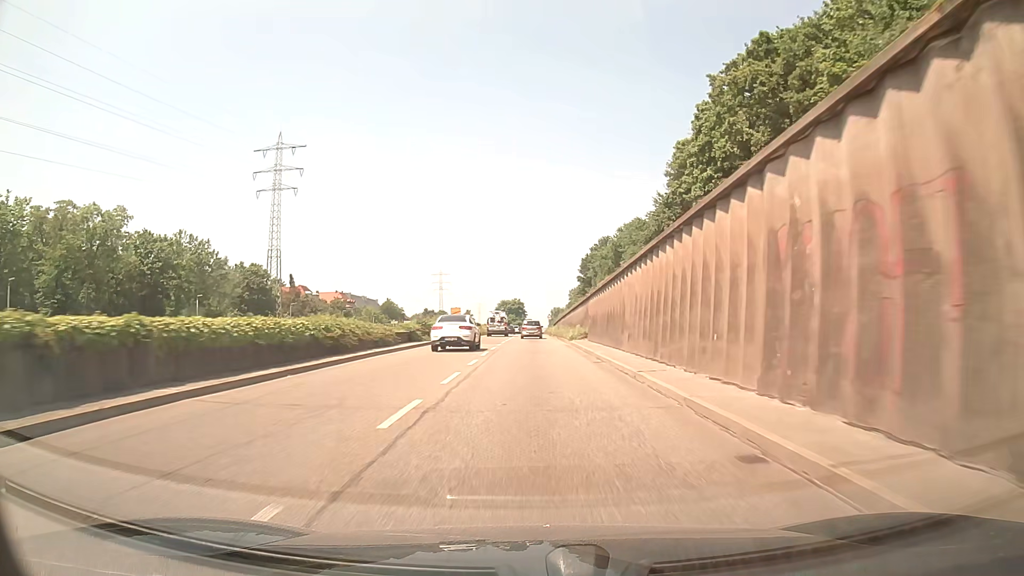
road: trunk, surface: asphalt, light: Day
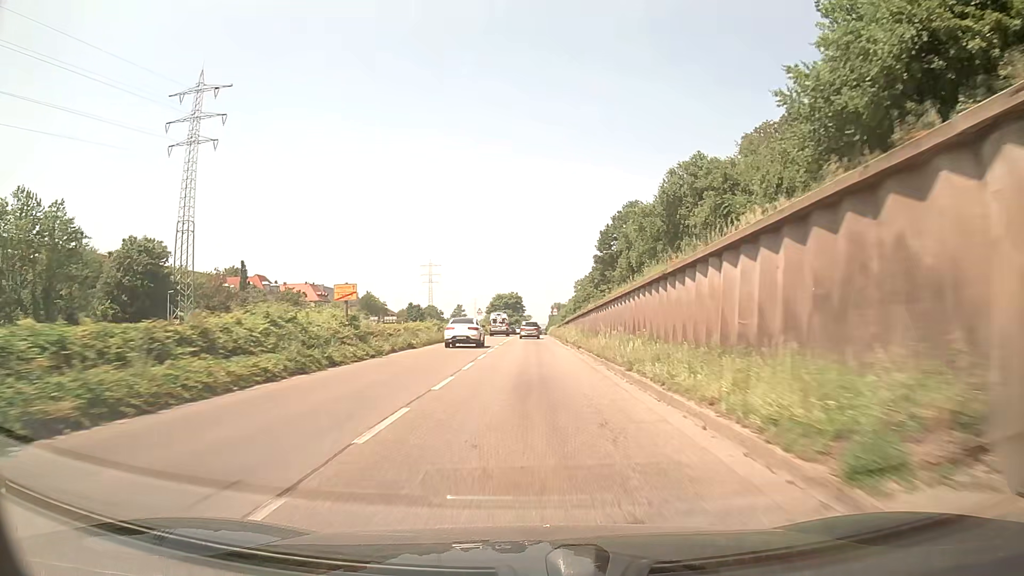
(+0.1, +36.1) m; 0°
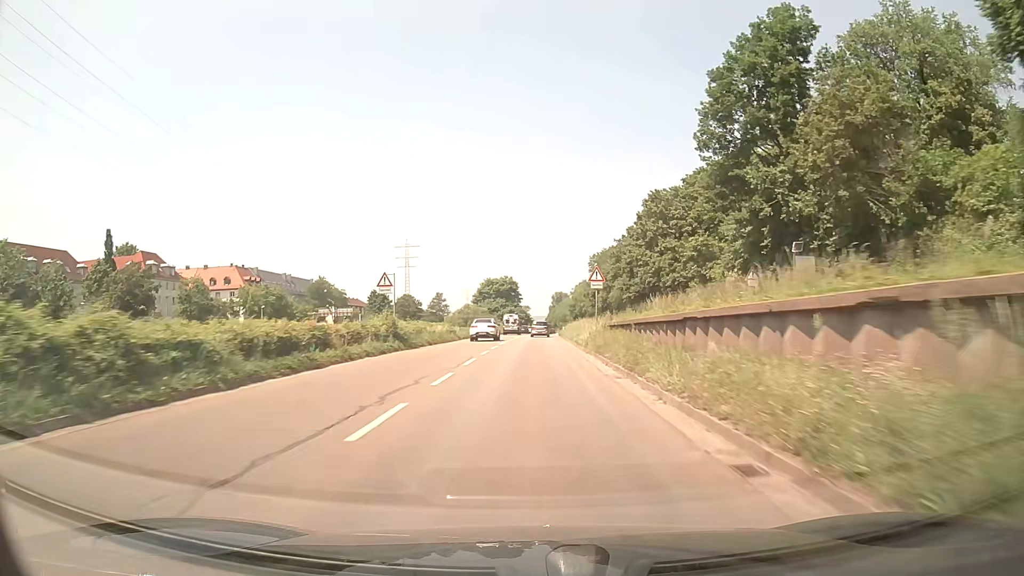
(0.0, +59.9) m; 0°
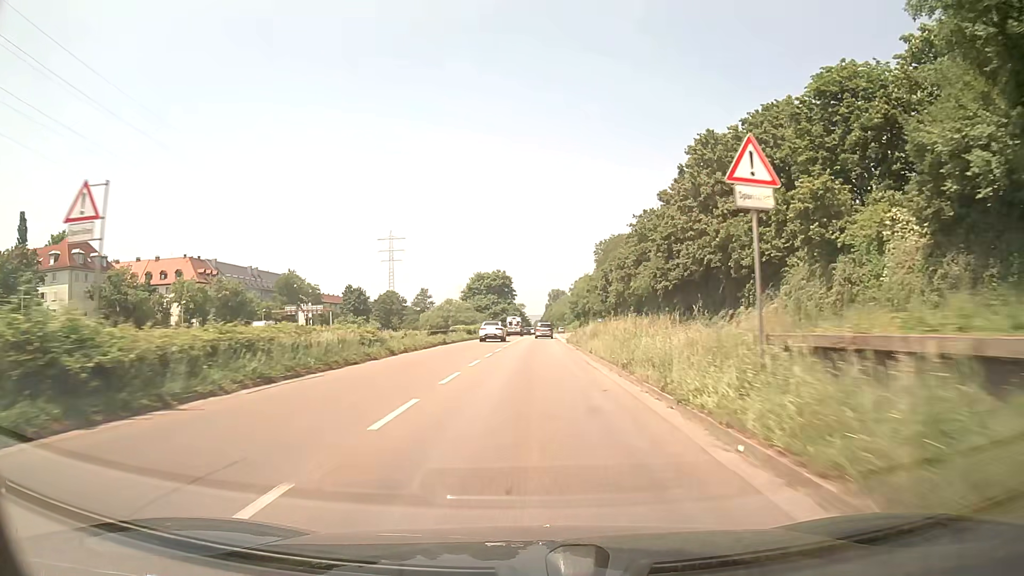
(+0.1, +23.9) m; 0°
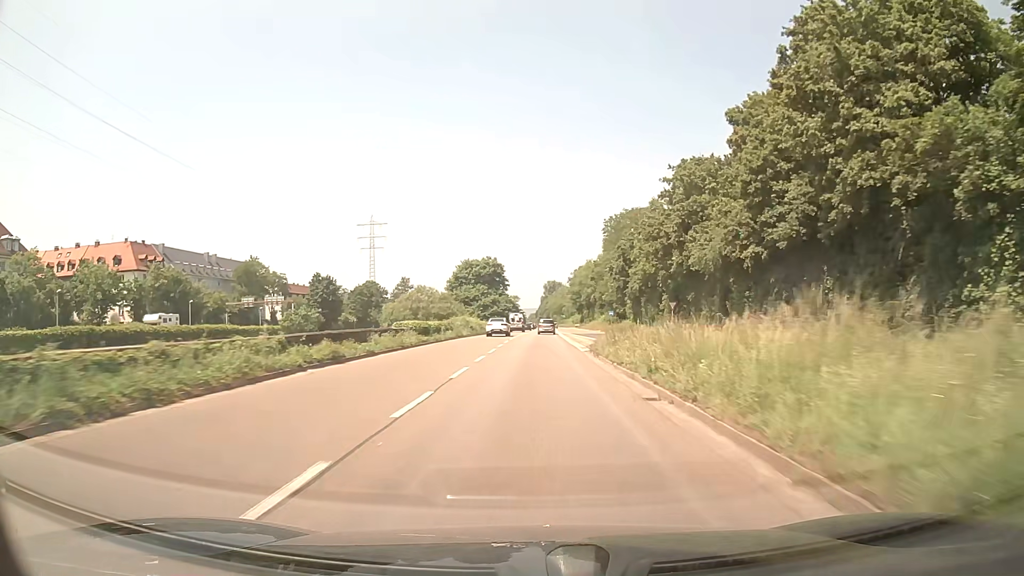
(+0.1, +23.9) m; +1°
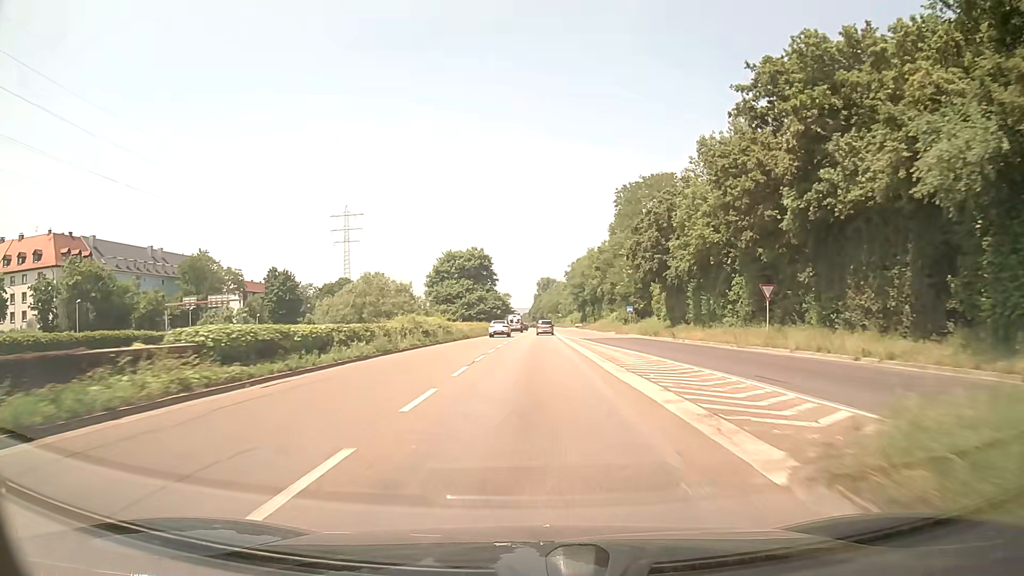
(+0.1, +24.0) m; 0°
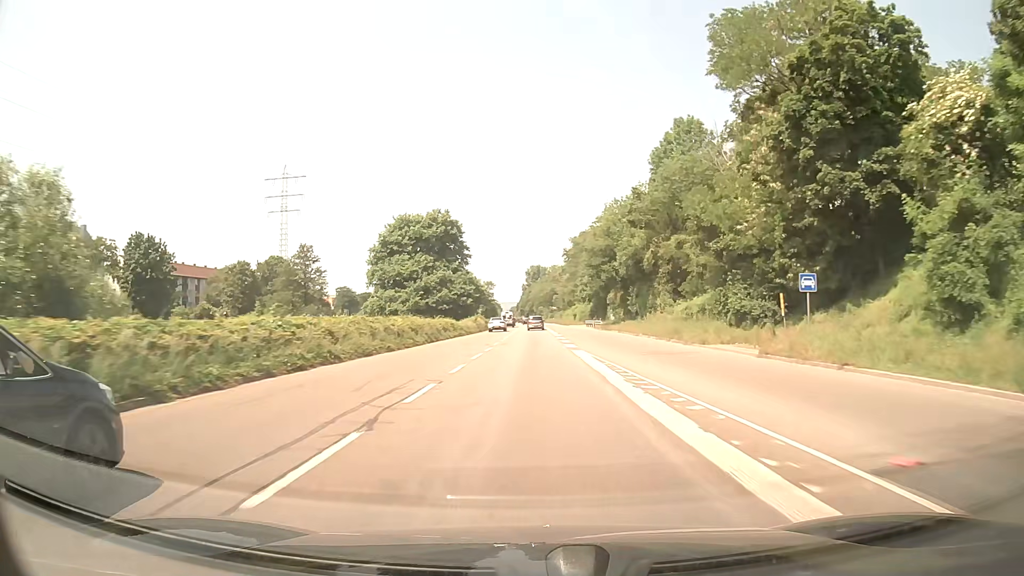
(+0.6, +48.5) m; +1°
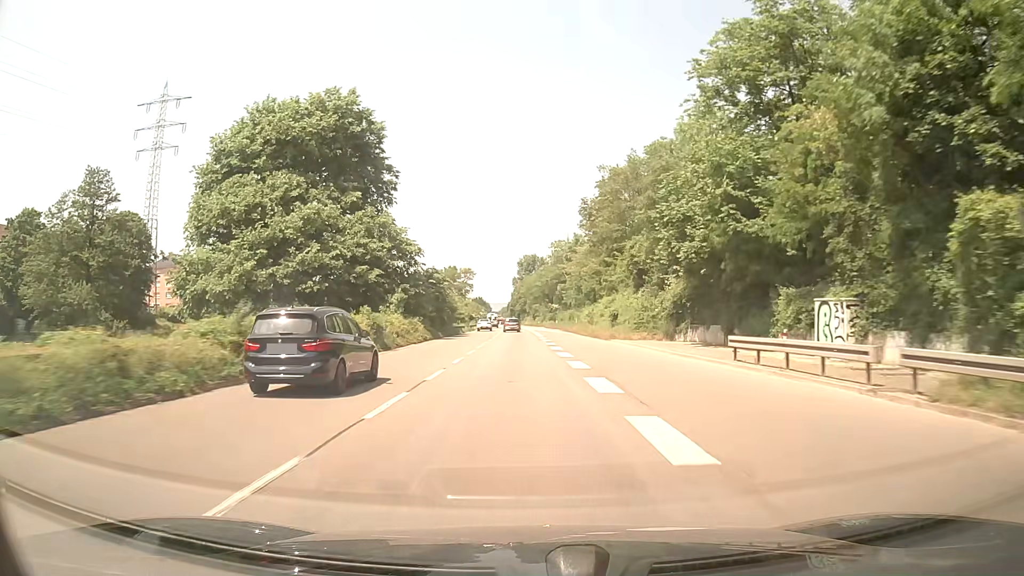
(+0.4, +61.9) m; +1°
(0, +10) (0, +20) (0, +30) (0, +40) (0, +50) (-1, +60) (-1, +70) (-1, +80) (-1, +90) (-2, +100) m
